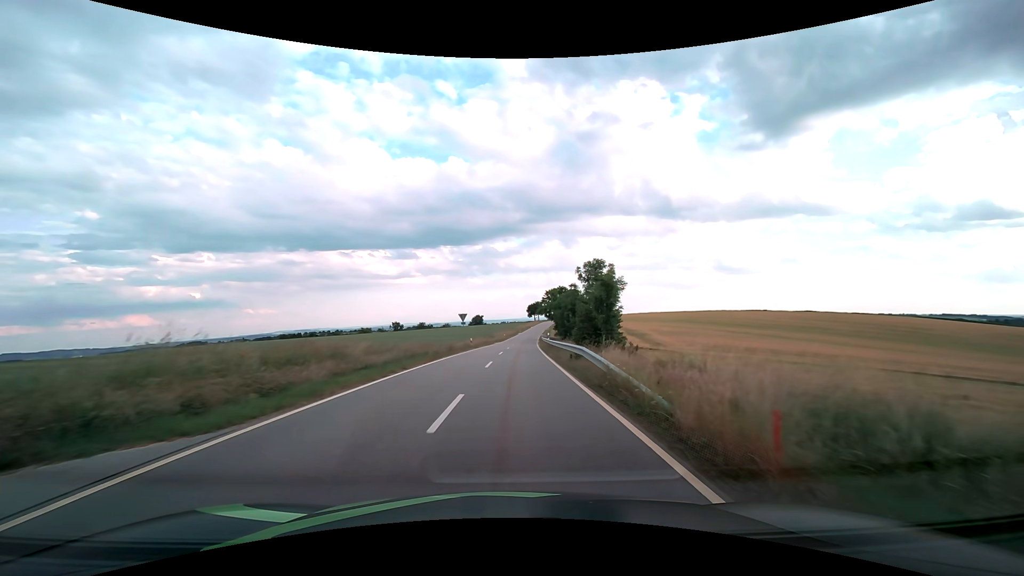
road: tertiary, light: Day
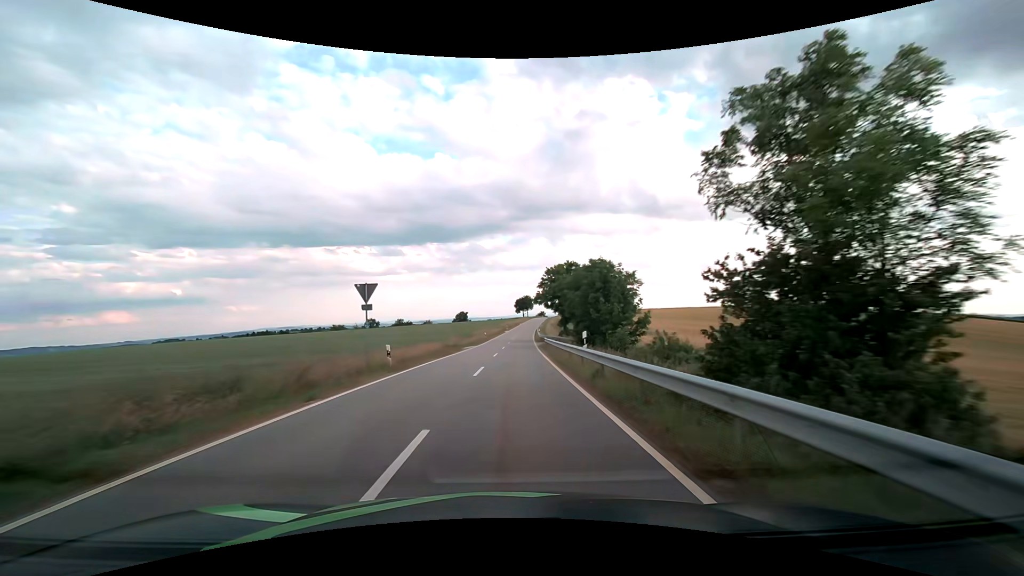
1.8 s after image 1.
(+0.5, +28.2) m; +1°
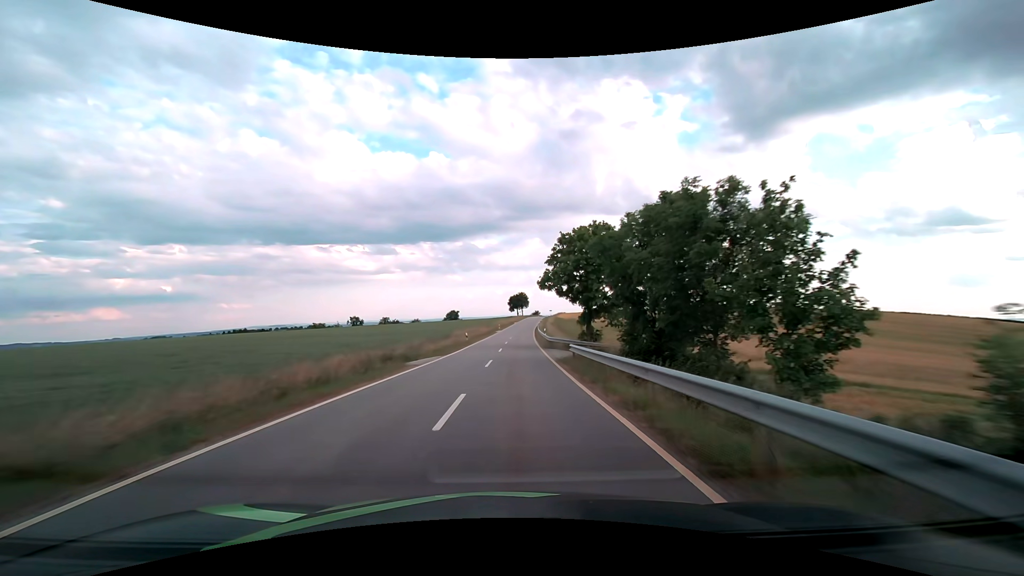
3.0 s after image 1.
(+0.1, +20.6) m; +1°
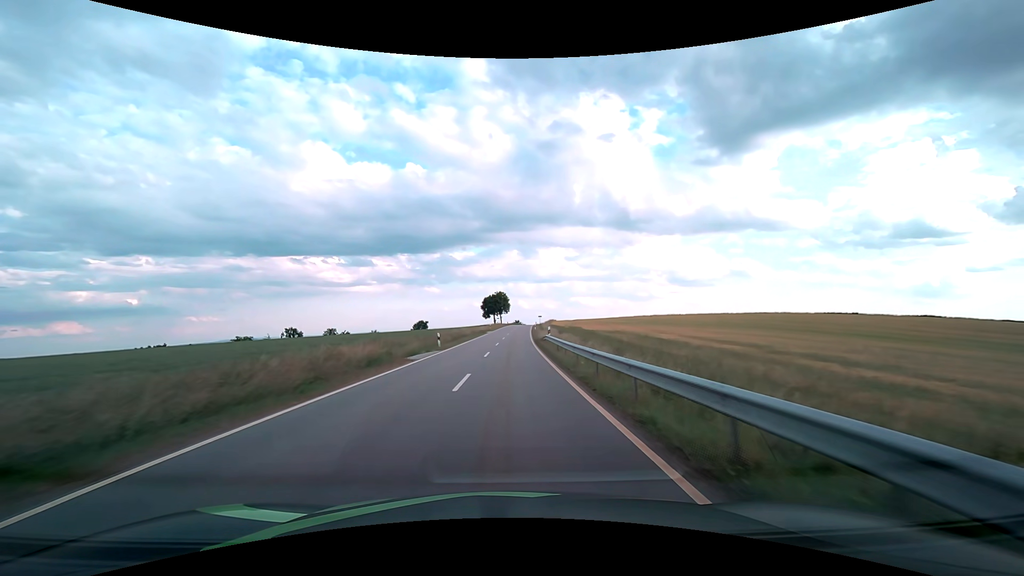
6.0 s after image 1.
(+1.4, +57.1) m; +3°
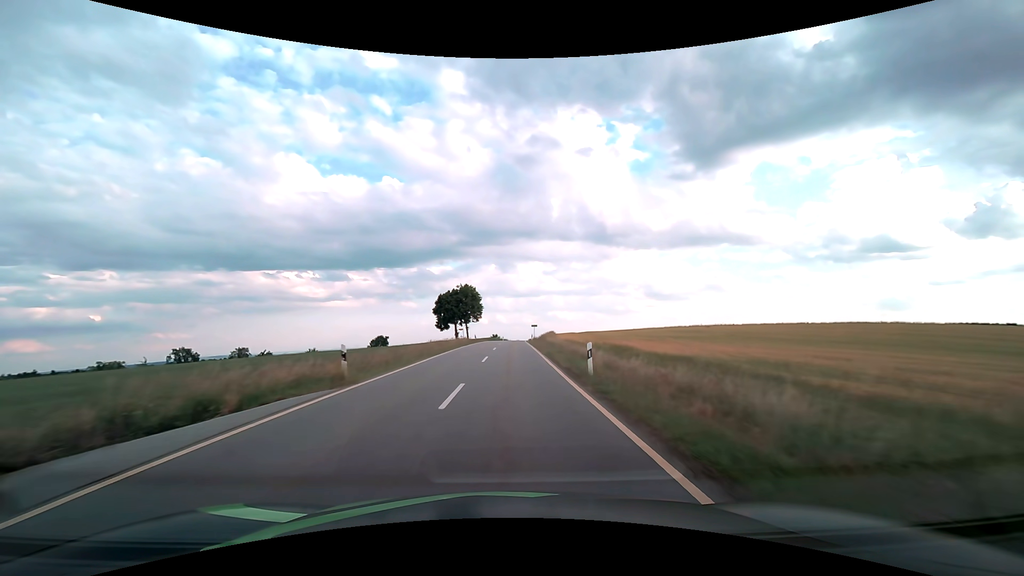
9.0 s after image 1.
(+1.3, +63.4) m; +3°
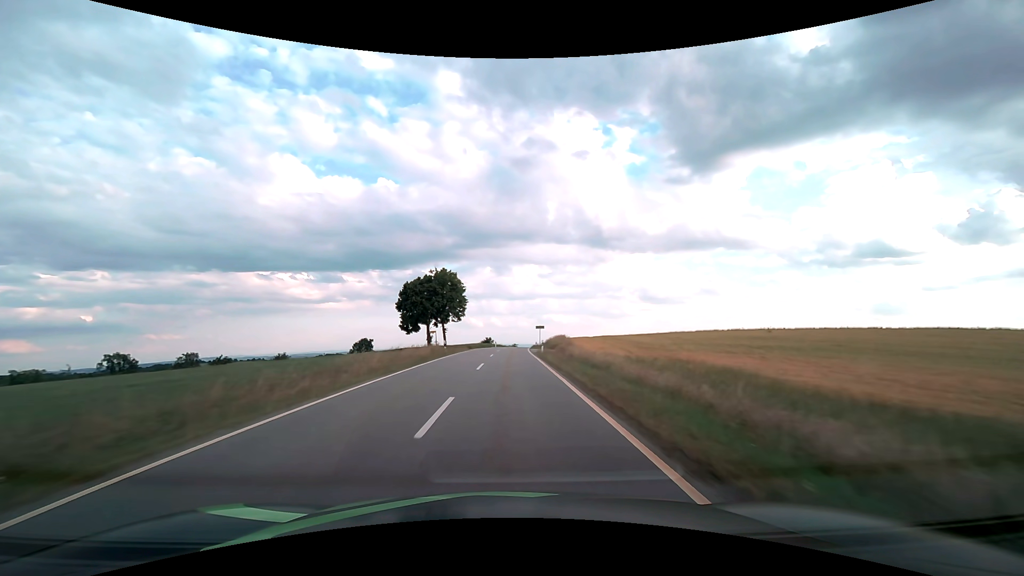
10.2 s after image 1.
(+0.2, +26.6) m; +1°
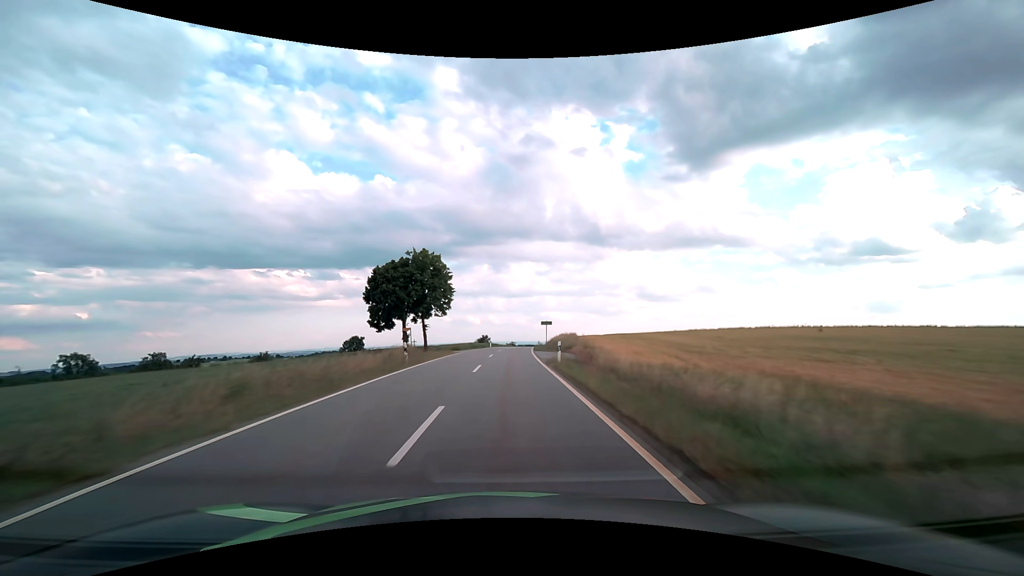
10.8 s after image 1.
(0.0, +13.5) m; 0°
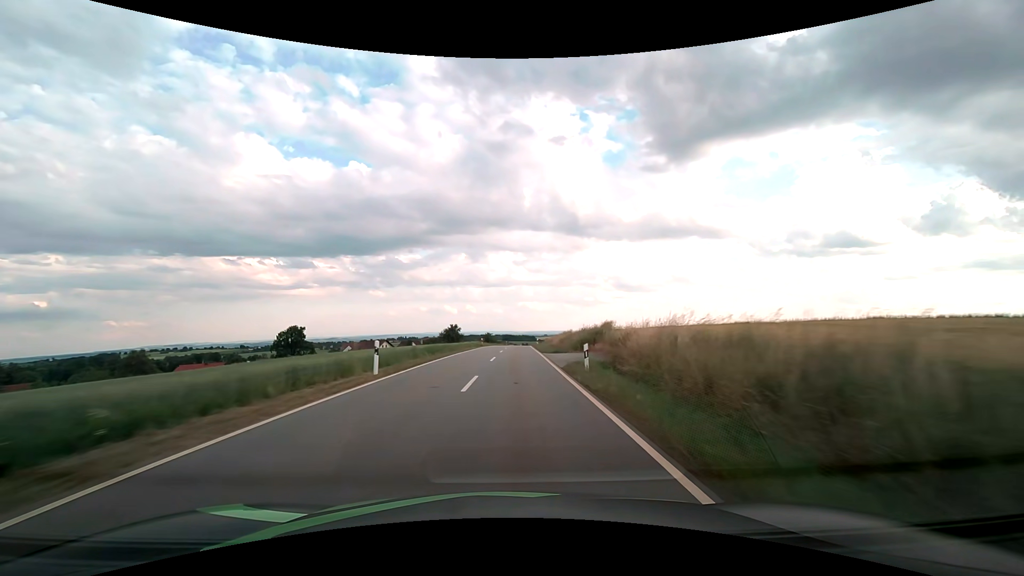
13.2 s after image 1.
(+1.0, +55.0) m; +2°
(0, +10) (0, +20) (0, +30) (+1, +40) (+1, +50) (+1, +60) (+2, +70) (+2, +80) (+3, +90) (+4, +100) m
